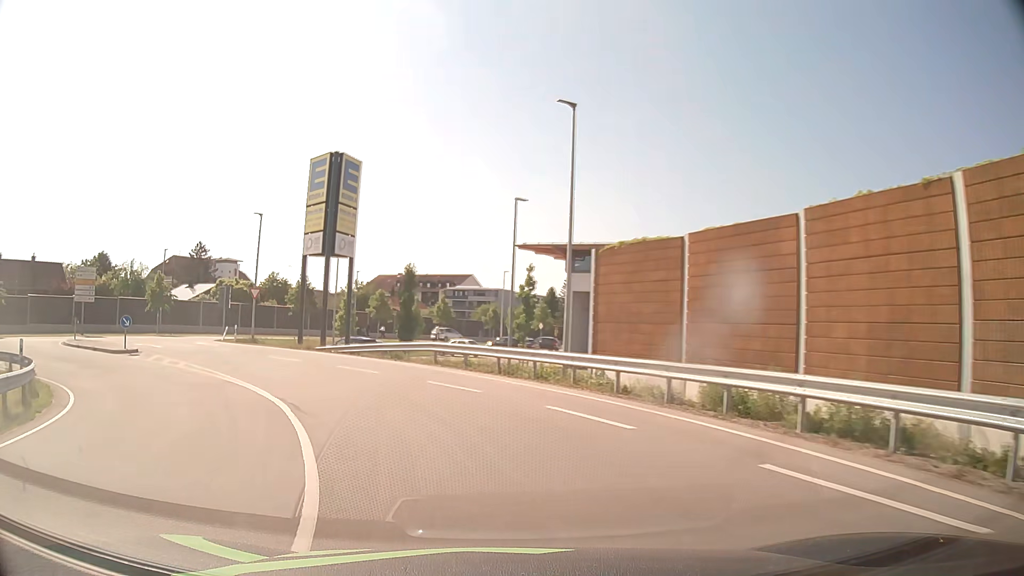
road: unclassified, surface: asphalt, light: Day
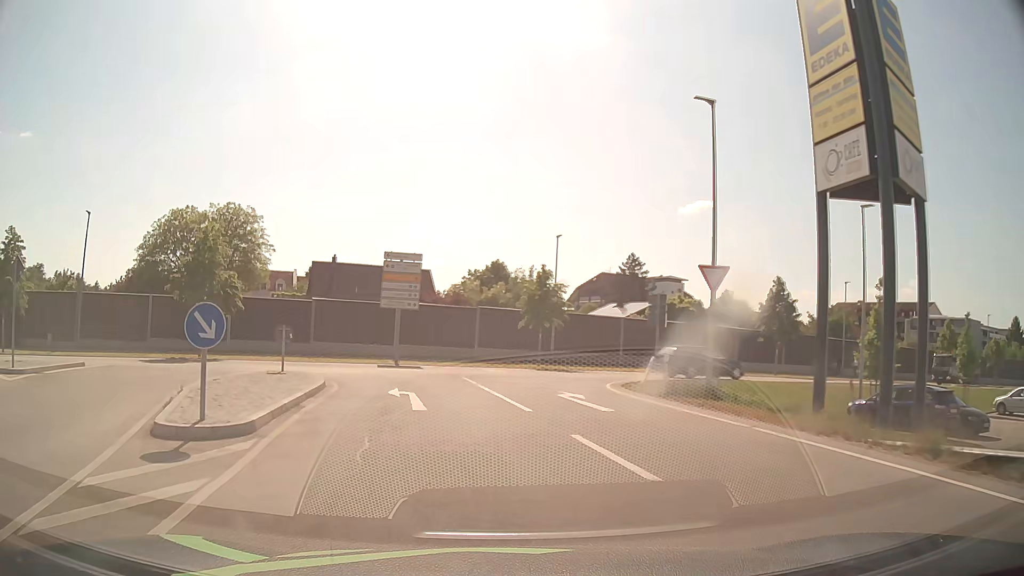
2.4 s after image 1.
(-8.1, +23.0) m; -38°
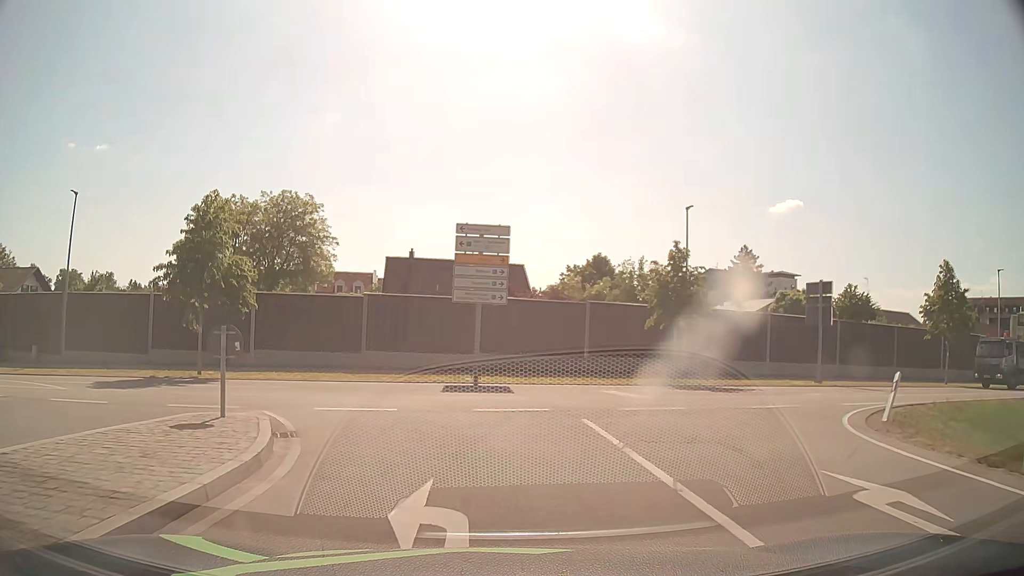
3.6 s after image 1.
(-0.9, +10.0) m; -9°
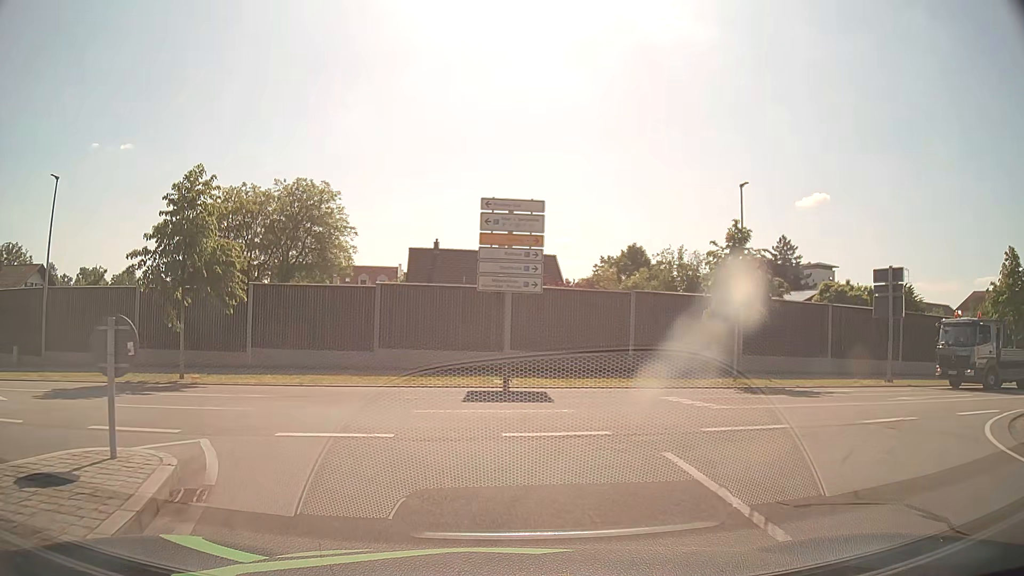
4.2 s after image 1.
(-0.1, +3.7) m; -3°
